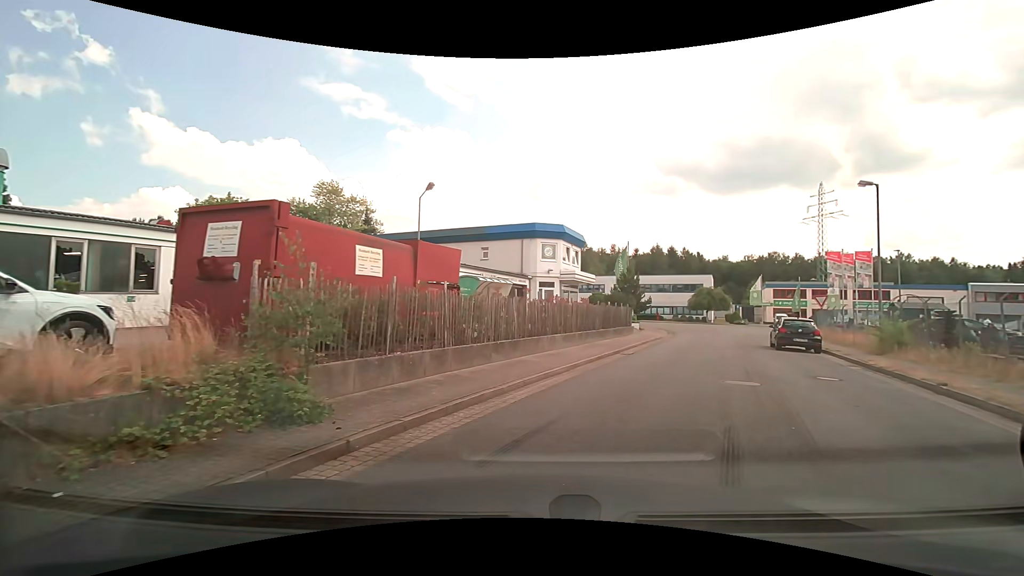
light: Day
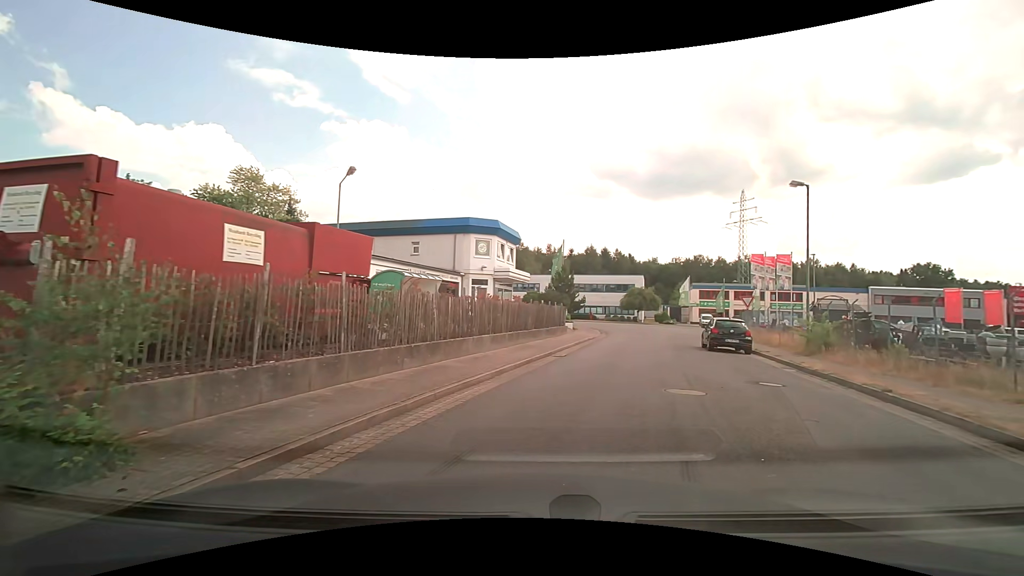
(+0.1, +1.7) m; +8°
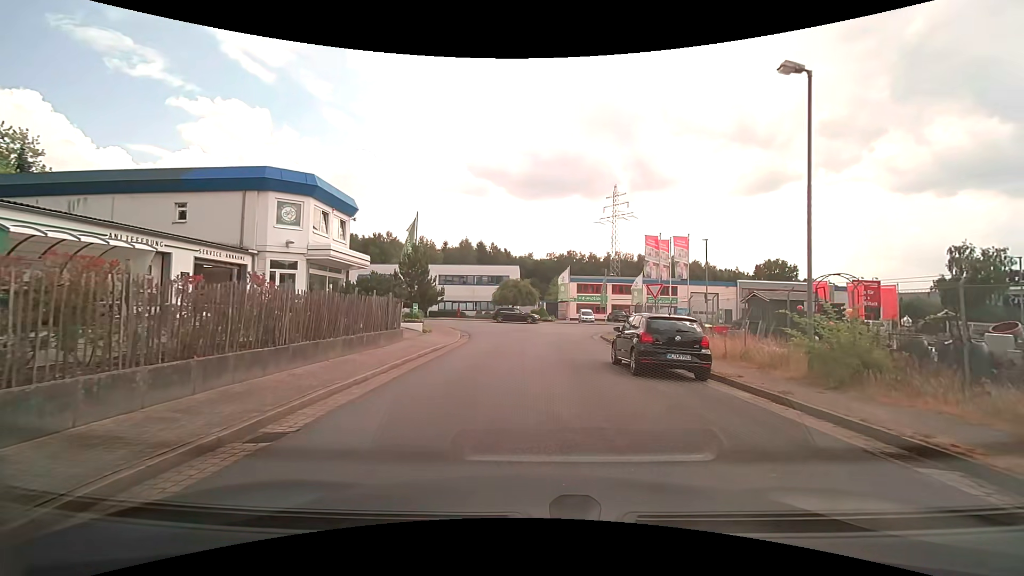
(+2.1, +11.2) m; +15°
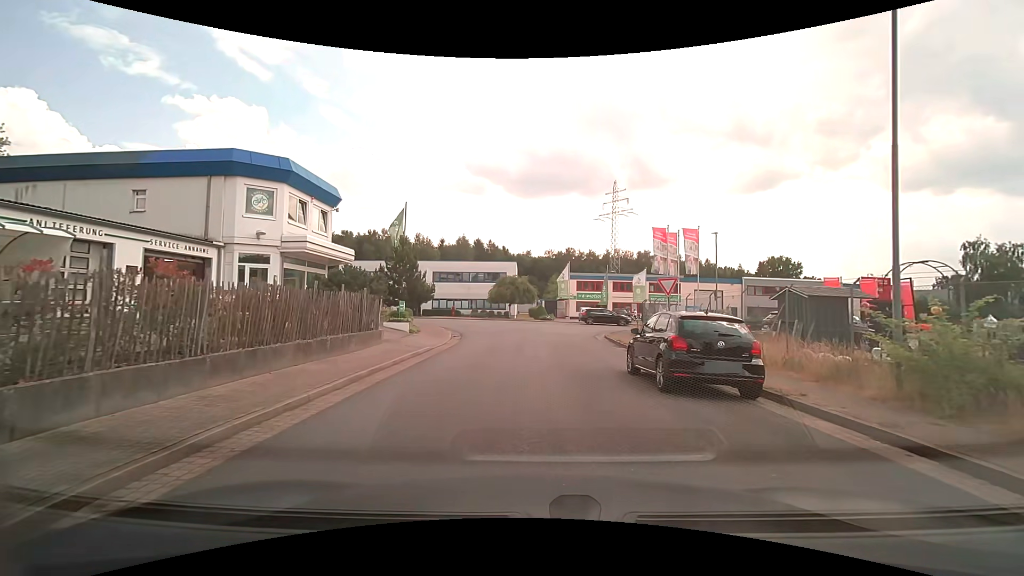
(0.0, +2.6) m; 0°
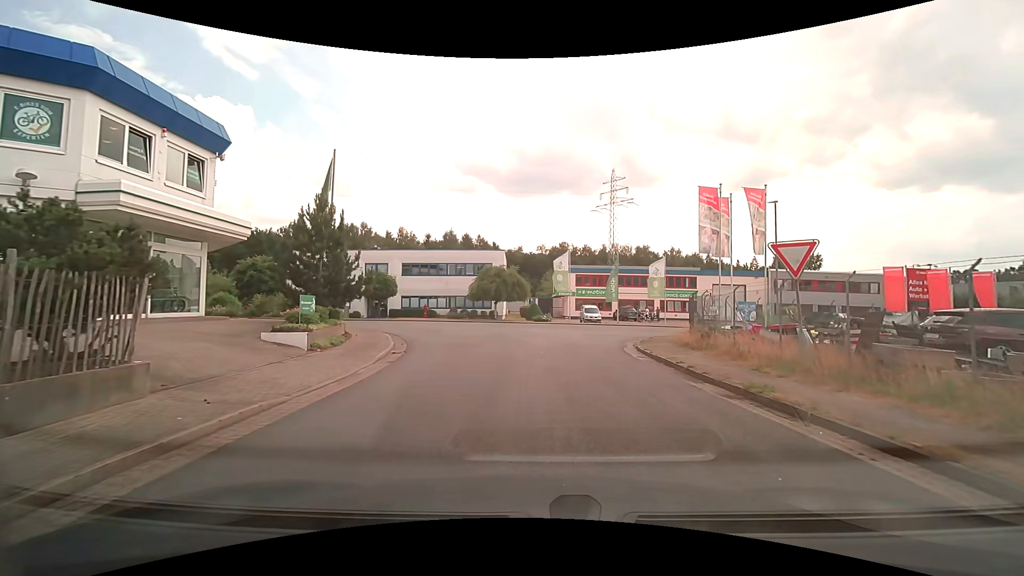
(+0.1, +10.7) m; +1°
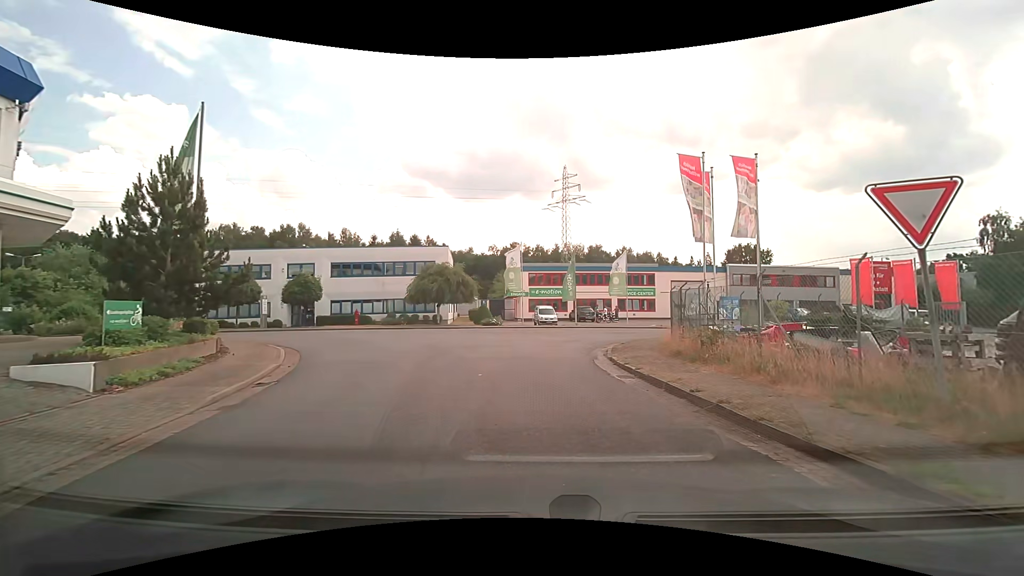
(+0.2, +5.0) m; +5°
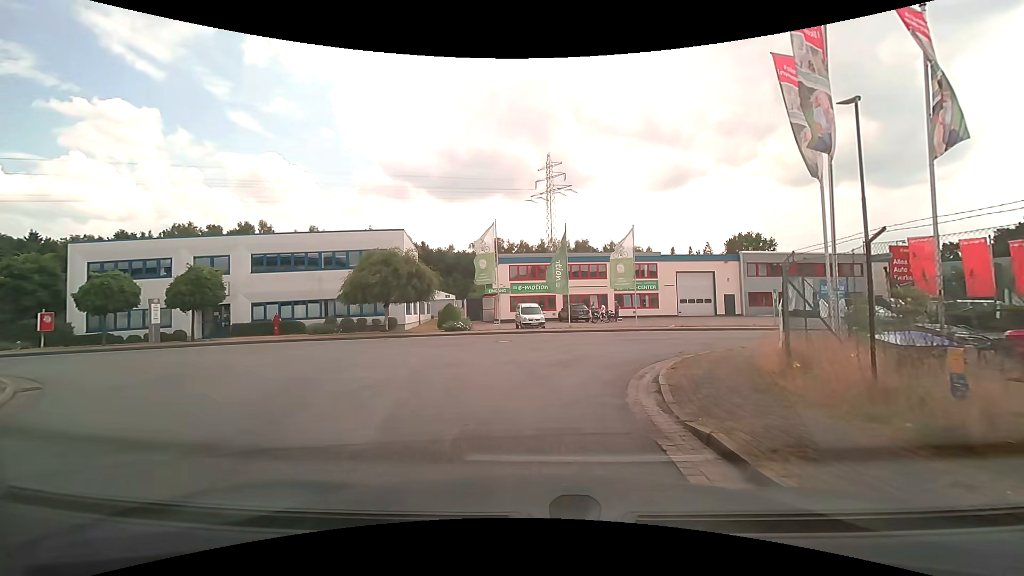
(+0.3, +9.2) m; +1°
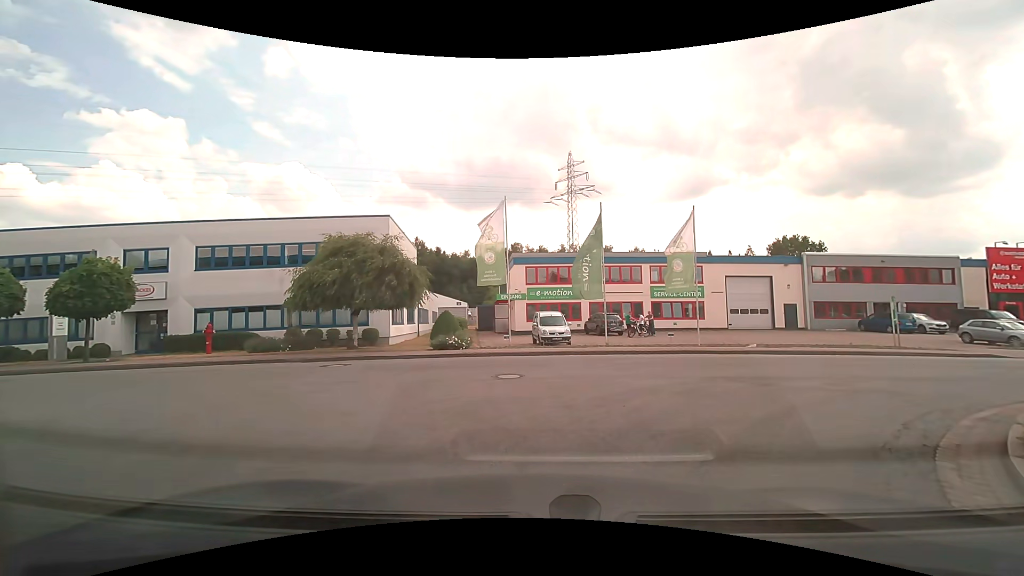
(0.0, +7.6) m; -1°
(0, +10) (-7, +16) (-17, +16) (-27, +15) (-37, +14) (-47, +12) (-57, +10) (-67, +8) (-76, +5) (-85, +1) m
